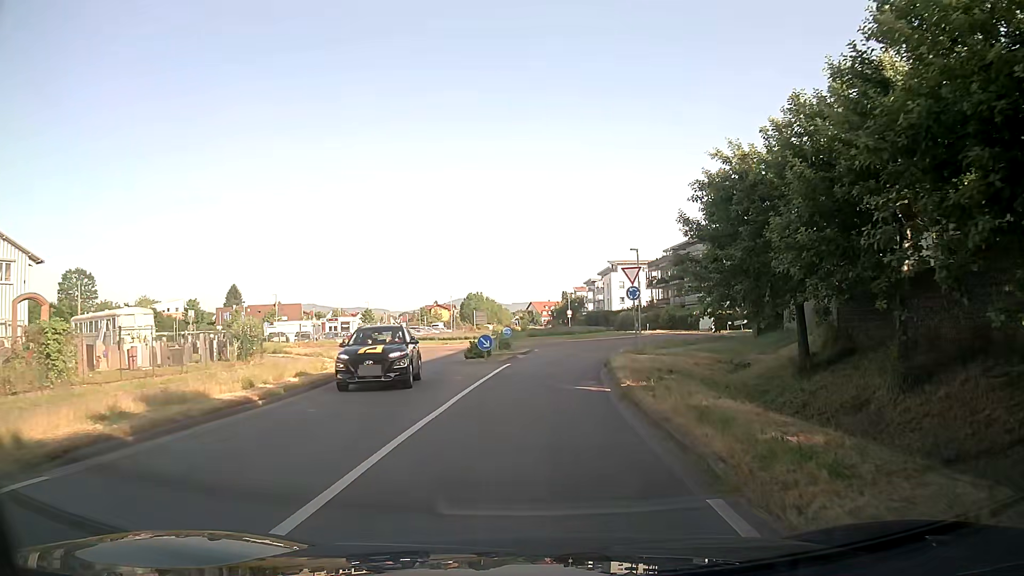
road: secondary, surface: asphalt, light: Day
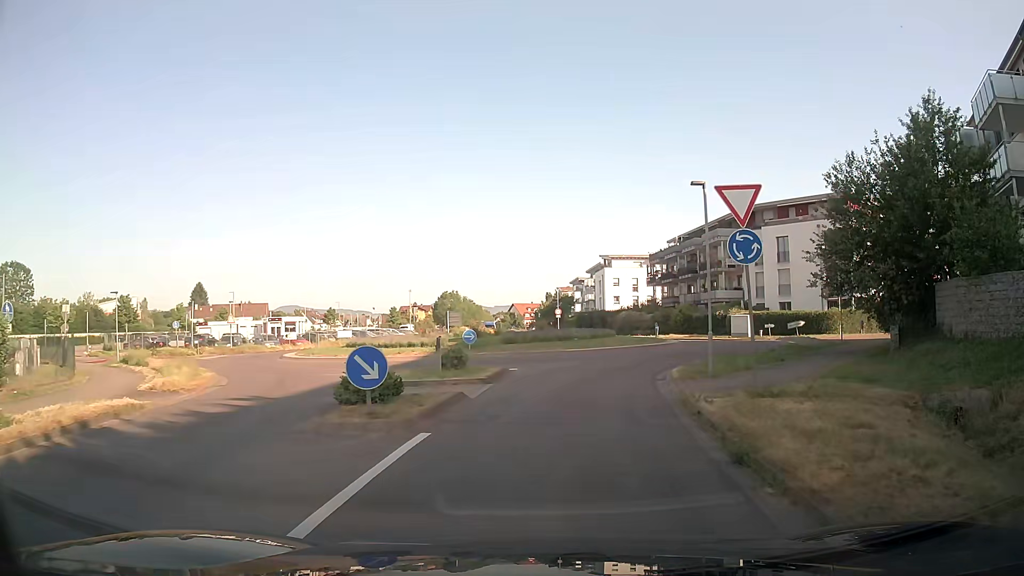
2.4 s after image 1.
(+0.1, +16.1) m; +1°
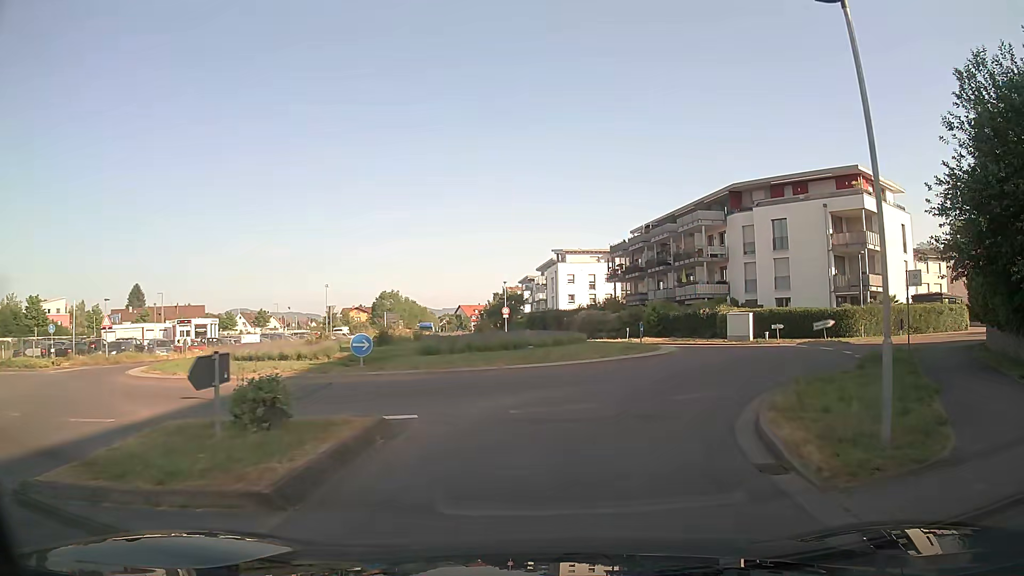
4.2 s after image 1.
(+0.3, +11.2) m; +4°
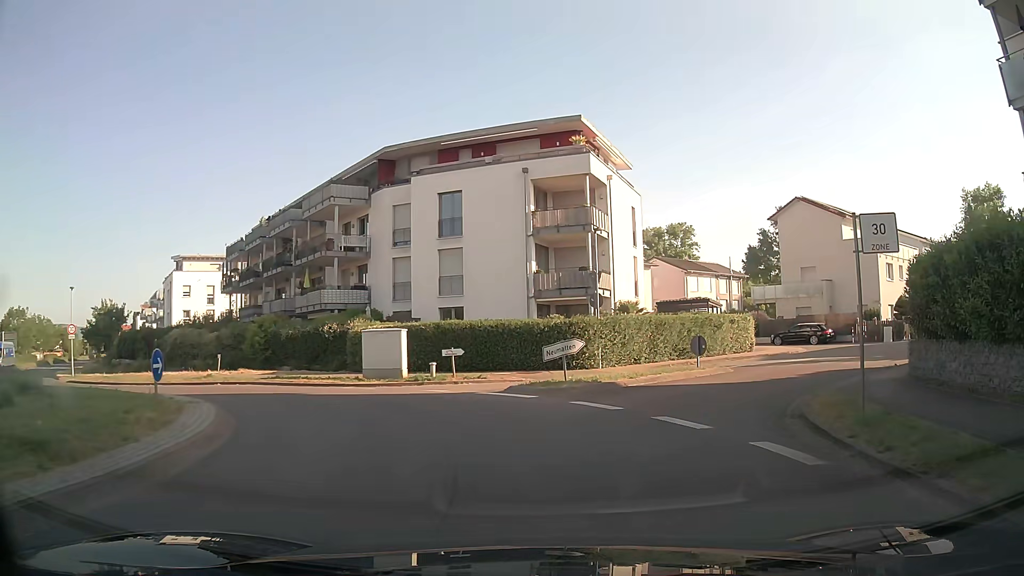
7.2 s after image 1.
(+4.3, +16.3) m; +31°
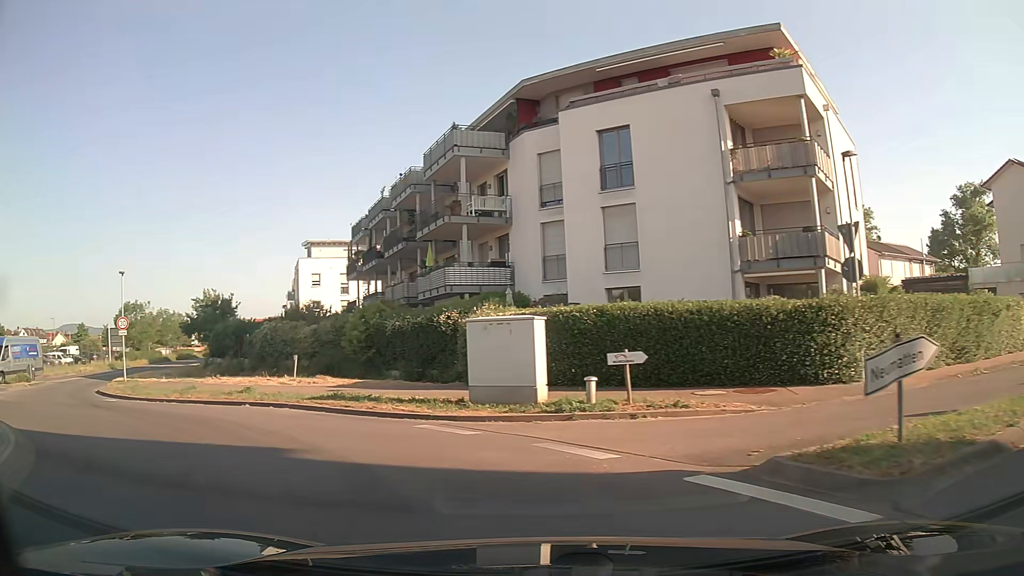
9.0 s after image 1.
(-0.8, +9.9) m; -15°
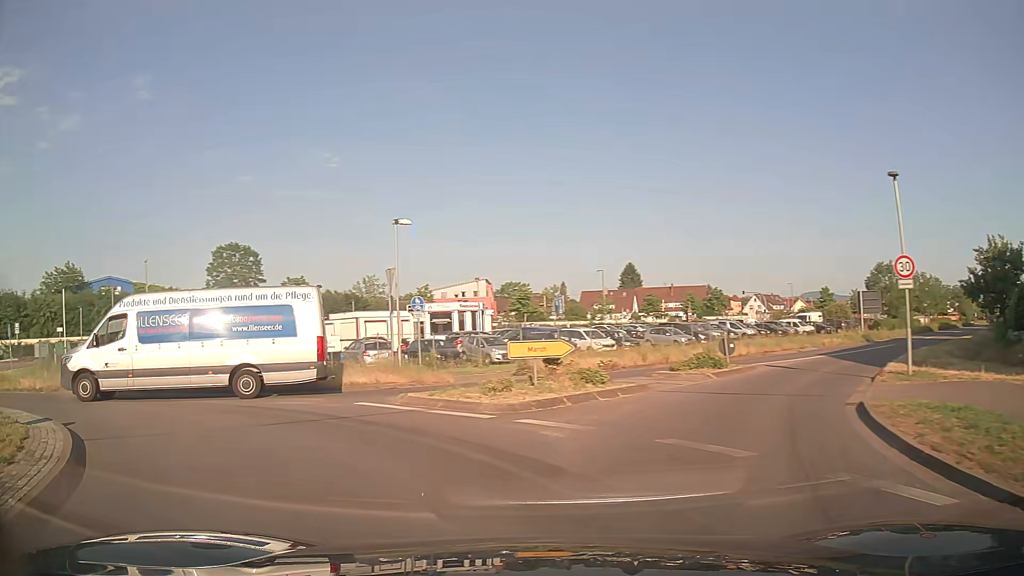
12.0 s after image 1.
(-7.9, +12.8) m; -64°
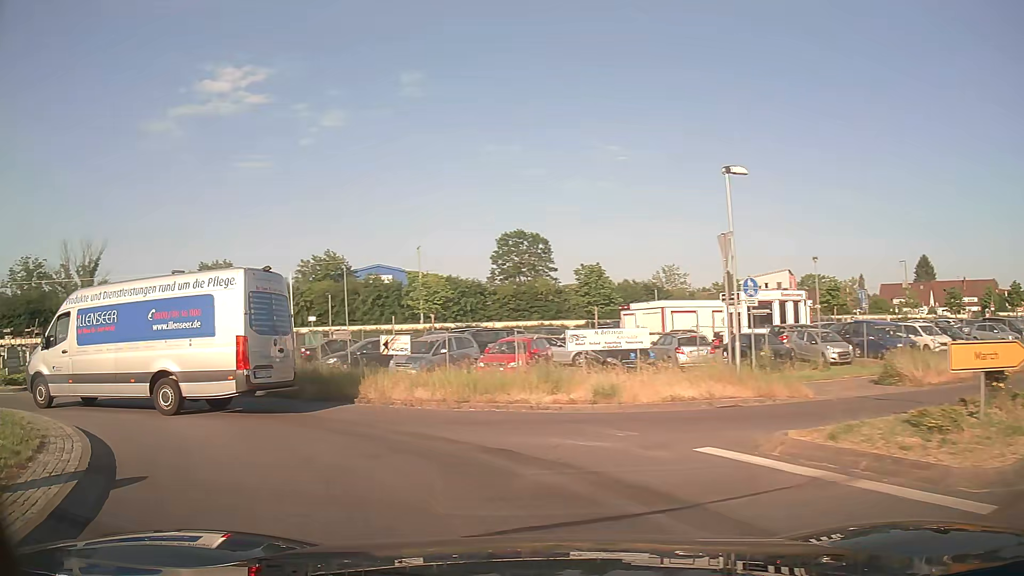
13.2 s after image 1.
(-1.3, +6.0) m; -25°
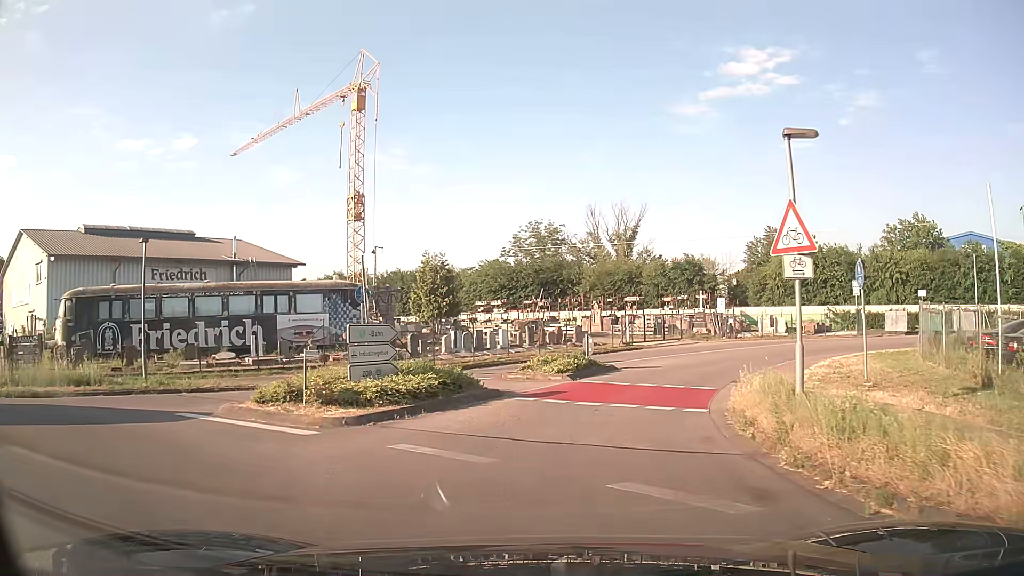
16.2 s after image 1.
(-7.2, +13.3) m; -47°
(0, +10) (+3, +19) (+10, +27) (+19, +29) (+29, +27) (+38, +22) (+47, +17) (+55, +12) (+64, +7) (+73, +2) m
